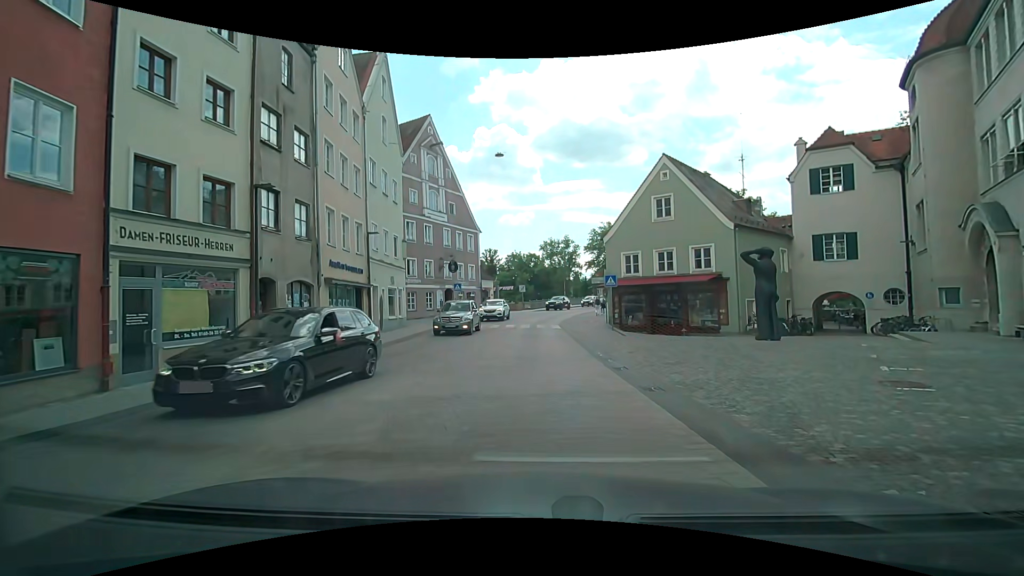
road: secondary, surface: asphalt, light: Day
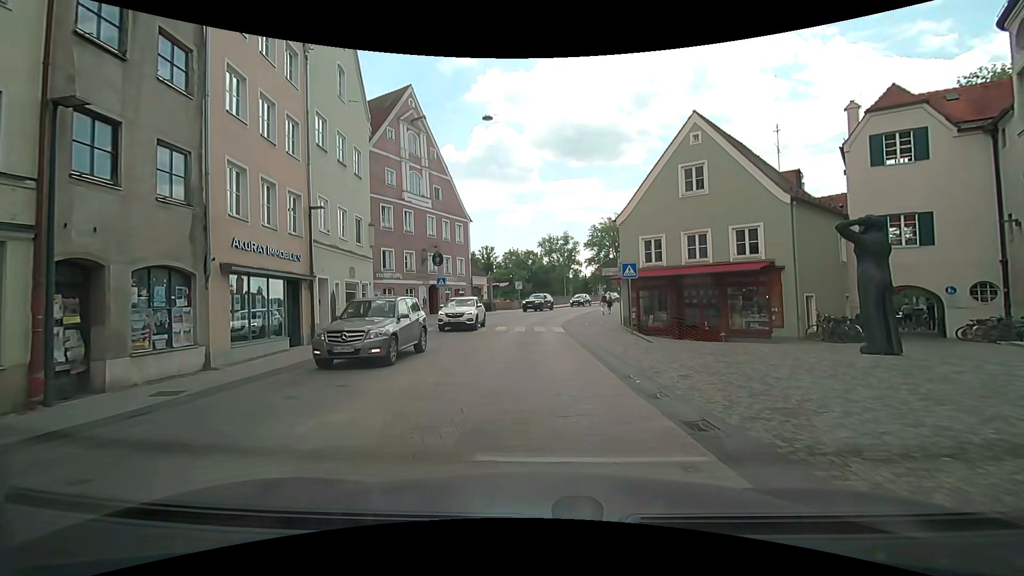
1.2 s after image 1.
(0.0, +6.1) m; 0°
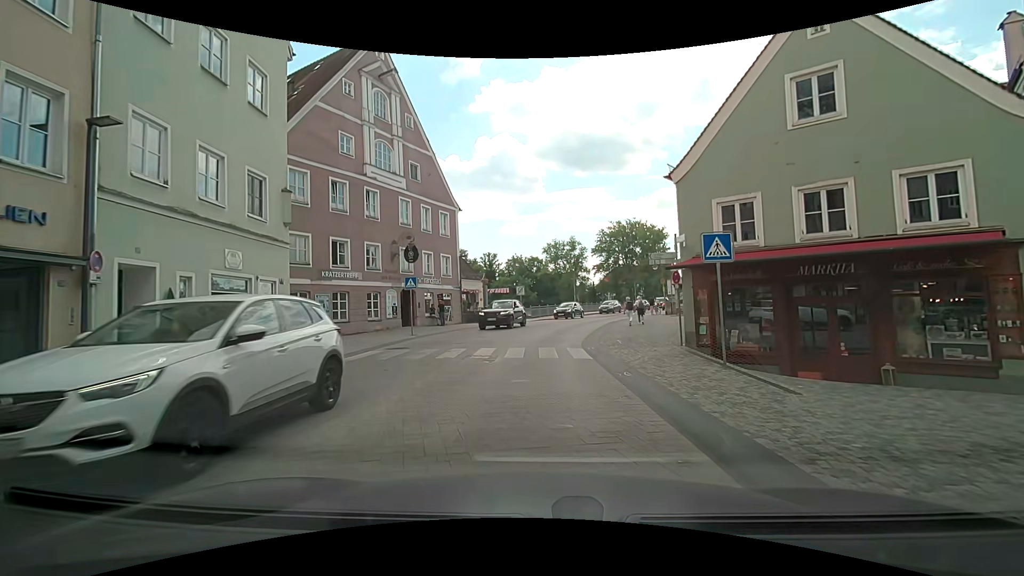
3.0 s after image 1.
(0.0, +9.7) m; -1°
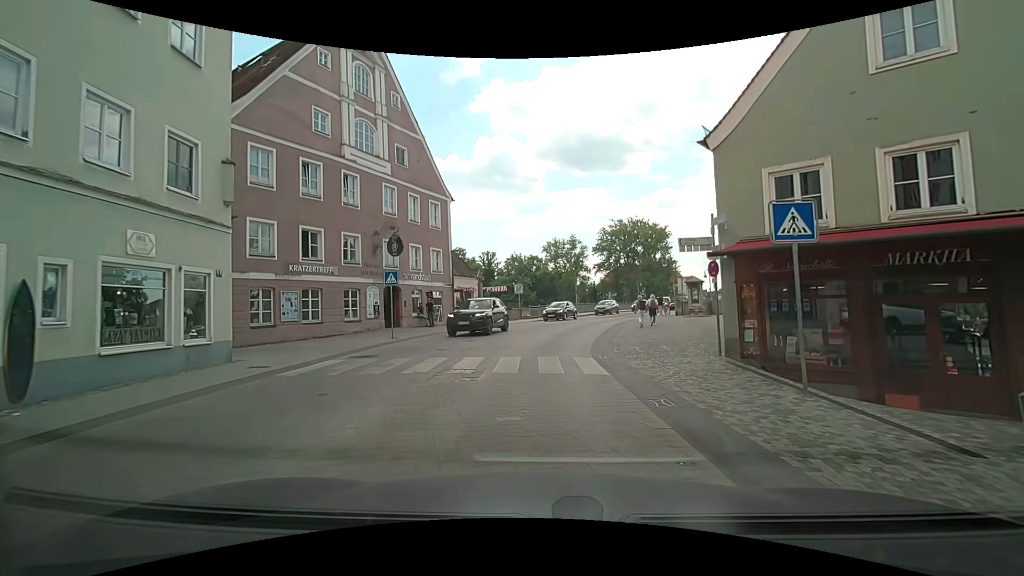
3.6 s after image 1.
(0.0, +3.3) m; 0°
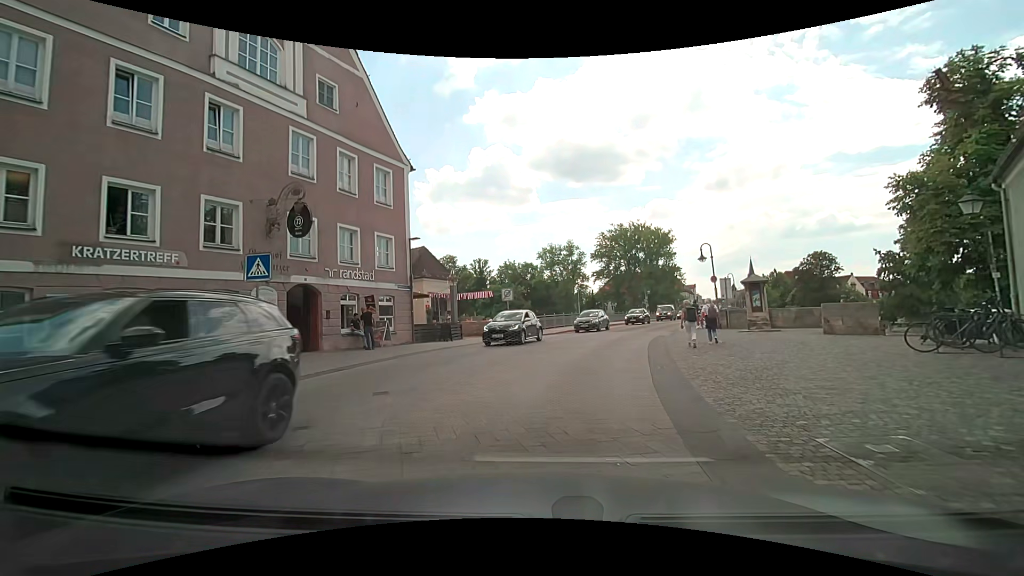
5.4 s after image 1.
(+0.1, +10.2) m; +1°
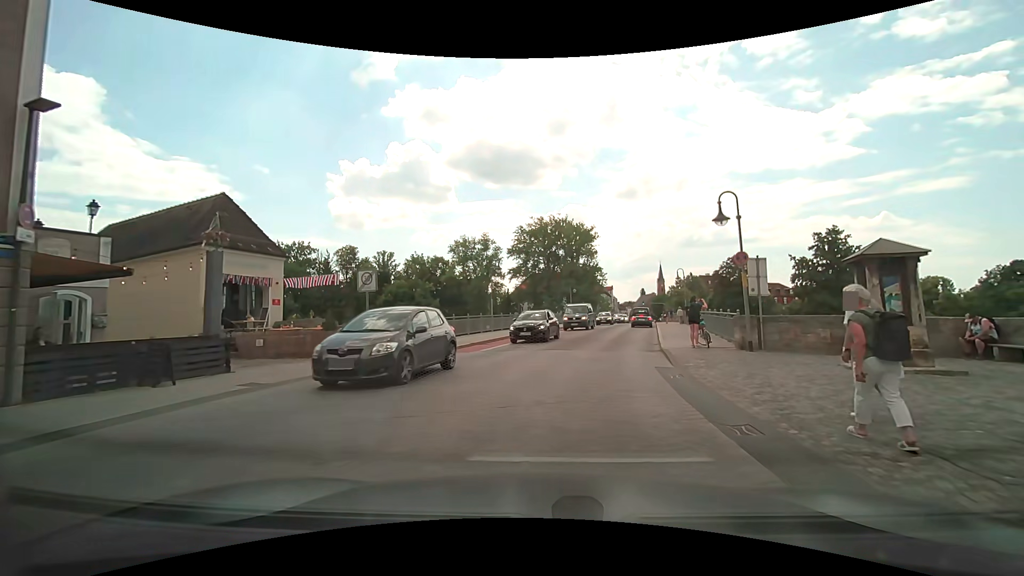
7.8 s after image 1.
(+0.9, +14.8) m; +11°
(0, +10) (+2, +20) (+4, +30) (+6, +39) (+8, +49) (+10, +59) (+12, +69) (+14, +79) (+16, +88) (+18, +98) m
